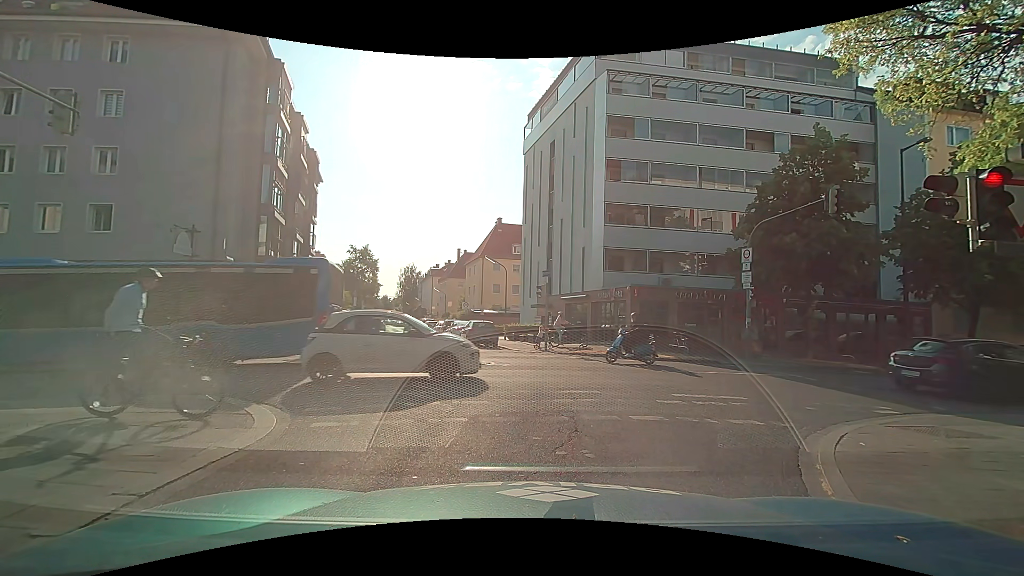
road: residential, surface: asphalt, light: Day
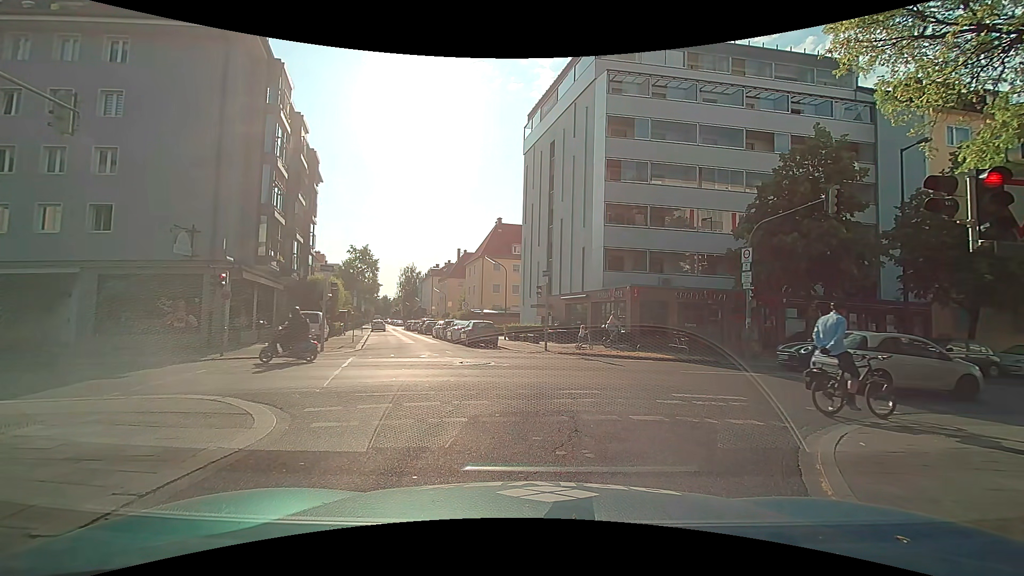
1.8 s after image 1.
(0.0, 0.0) m; 0°
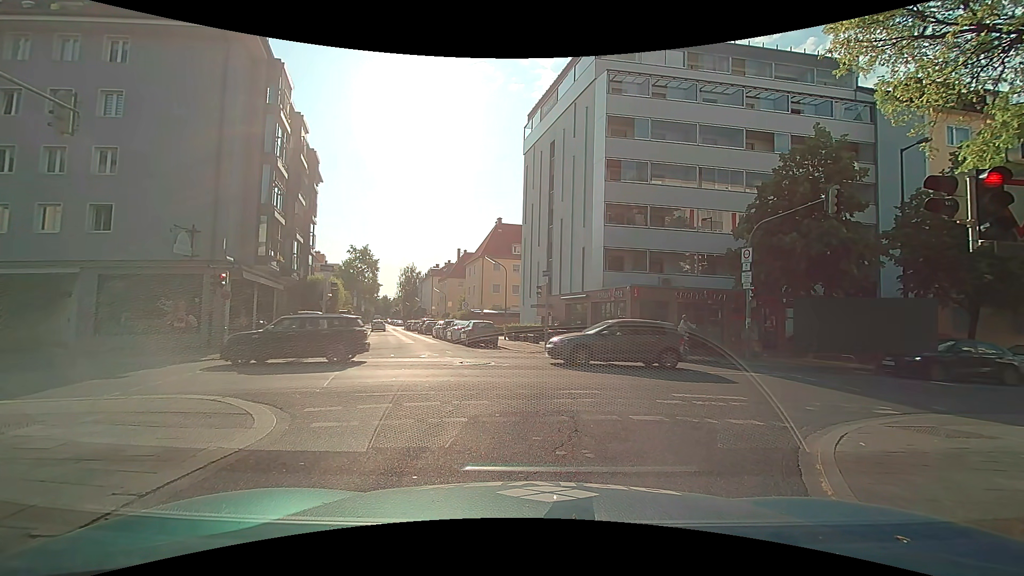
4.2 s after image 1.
(0.0, 0.0) m; 0°
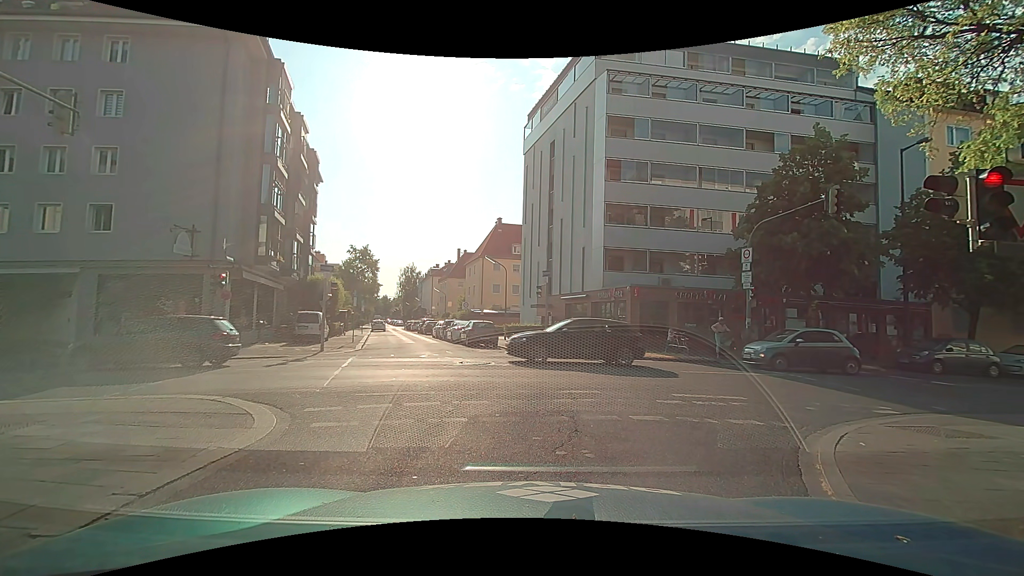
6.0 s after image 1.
(0.0, 0.0) m; 0°
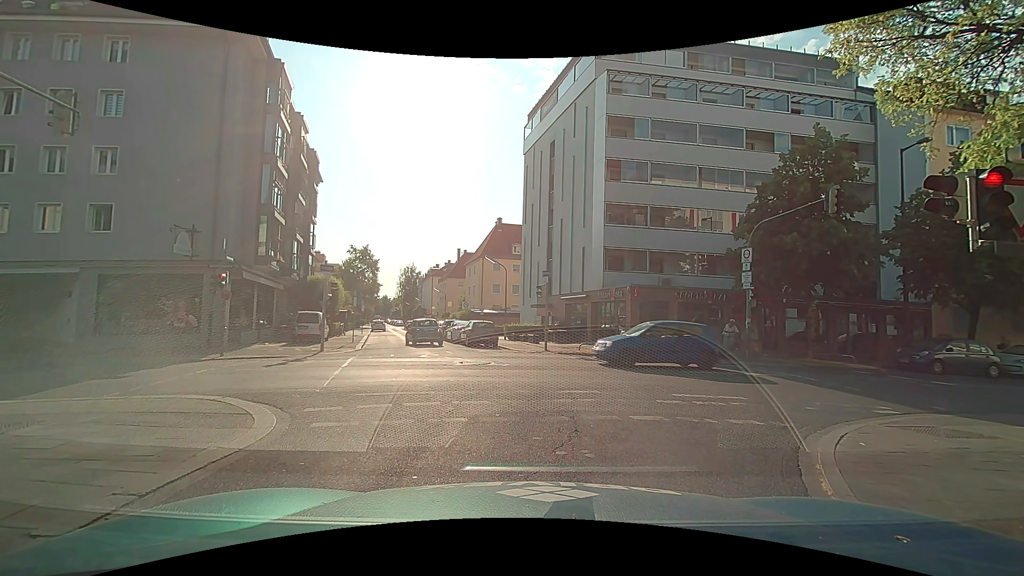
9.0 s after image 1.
(0.0, 0.0) m; 0°
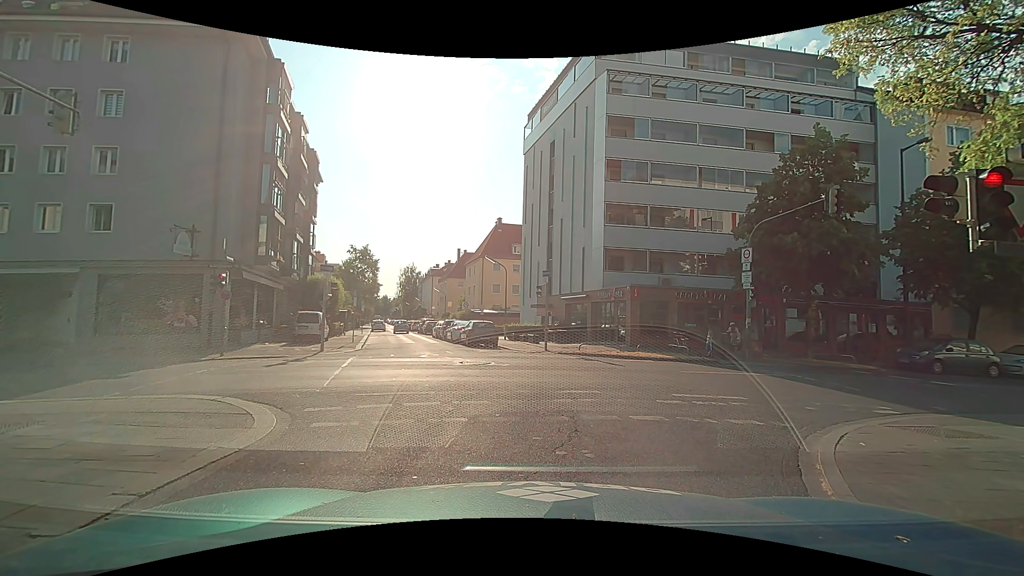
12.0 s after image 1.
(0.0, 0.0) m; 0°
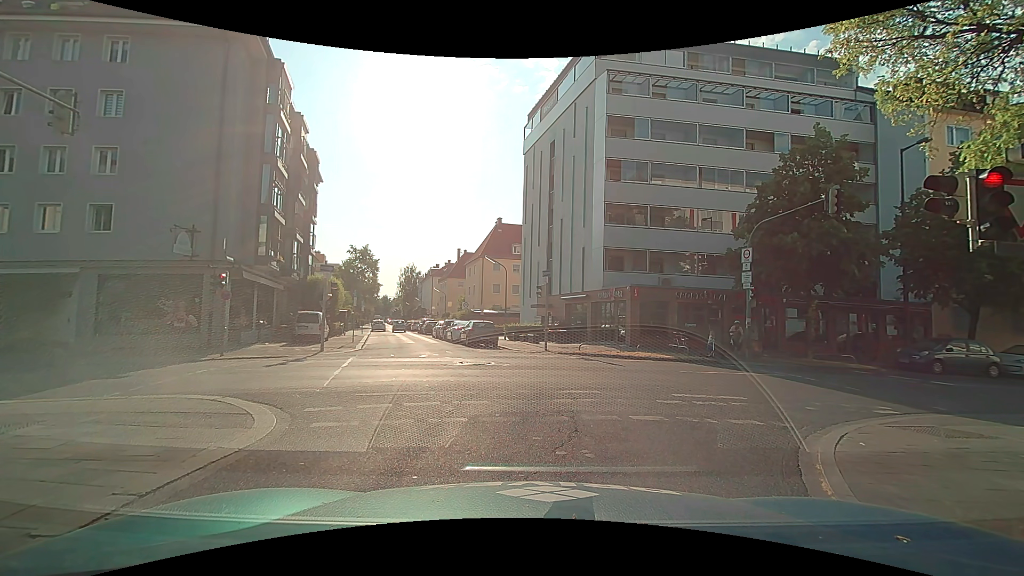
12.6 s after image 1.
(0.0, 0.0) m; 0°
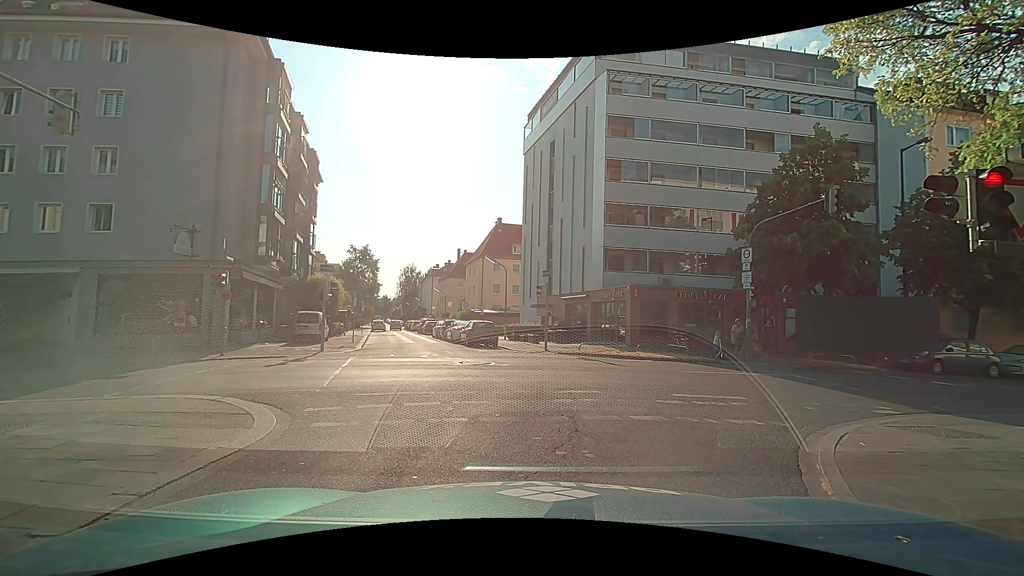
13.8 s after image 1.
(0.0, 0.0) m; 0°
